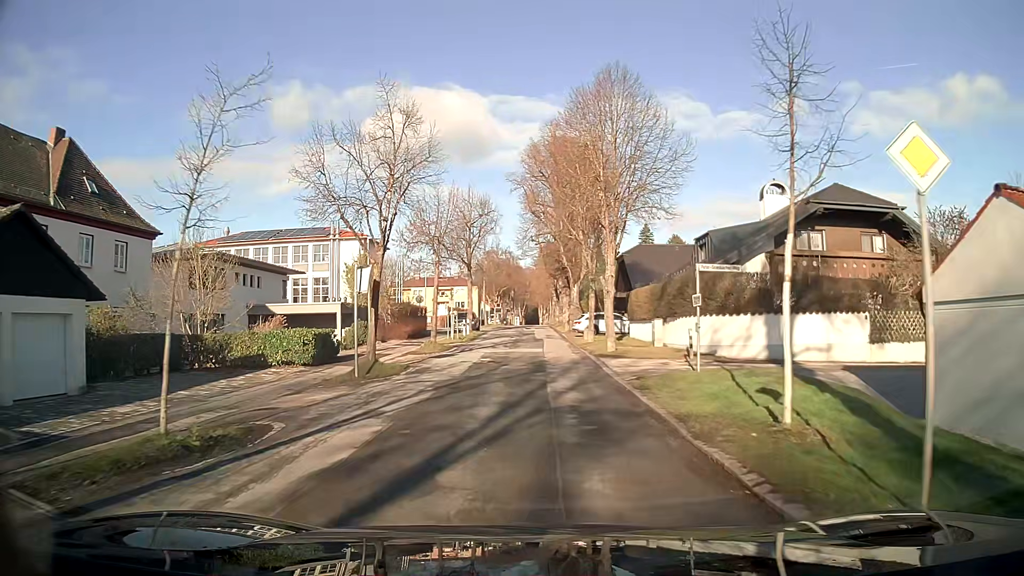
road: secondary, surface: asphalt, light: Day
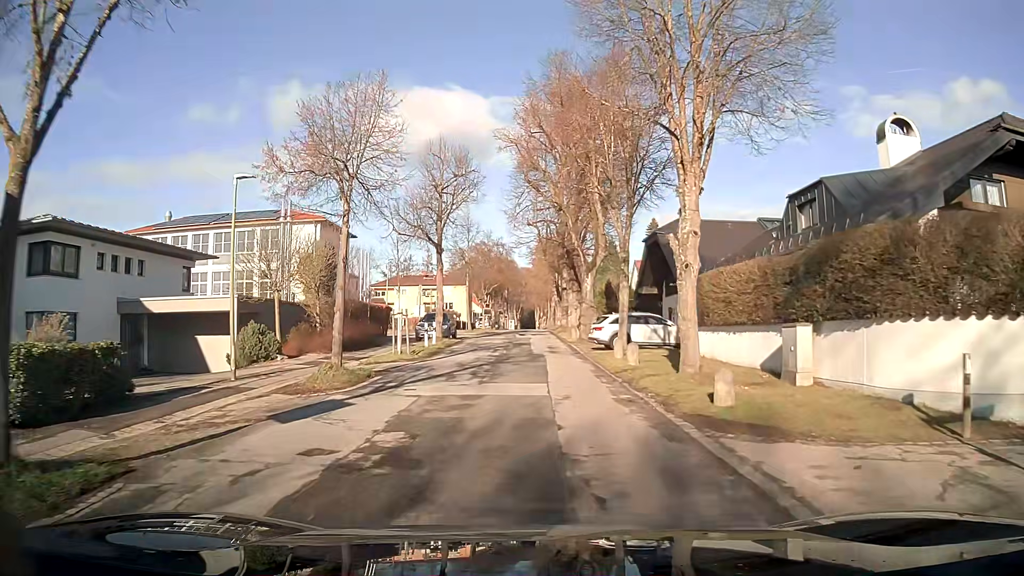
(0.0, +14.2) m; 0°
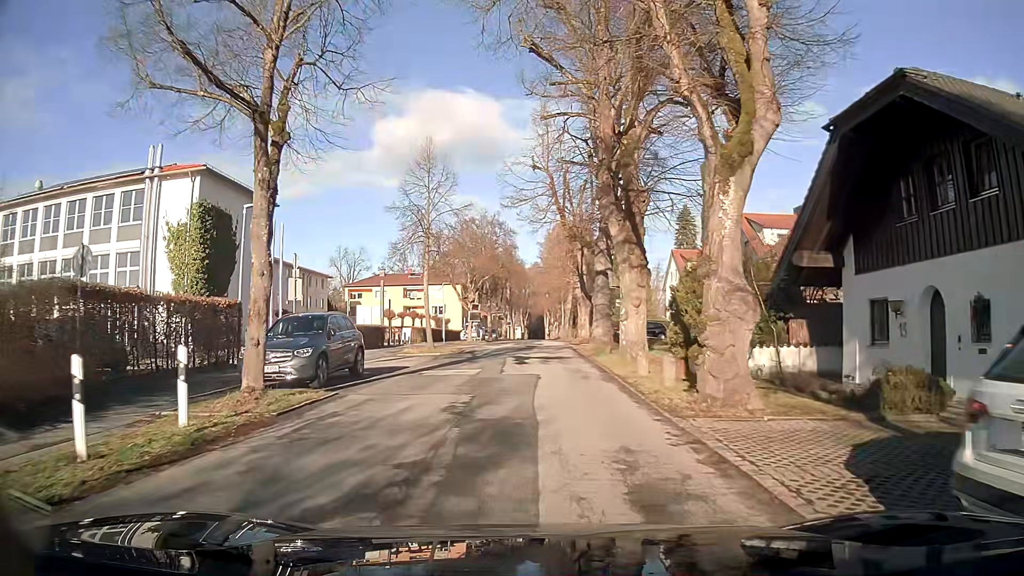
(+0.1, +23.7) m; 0°
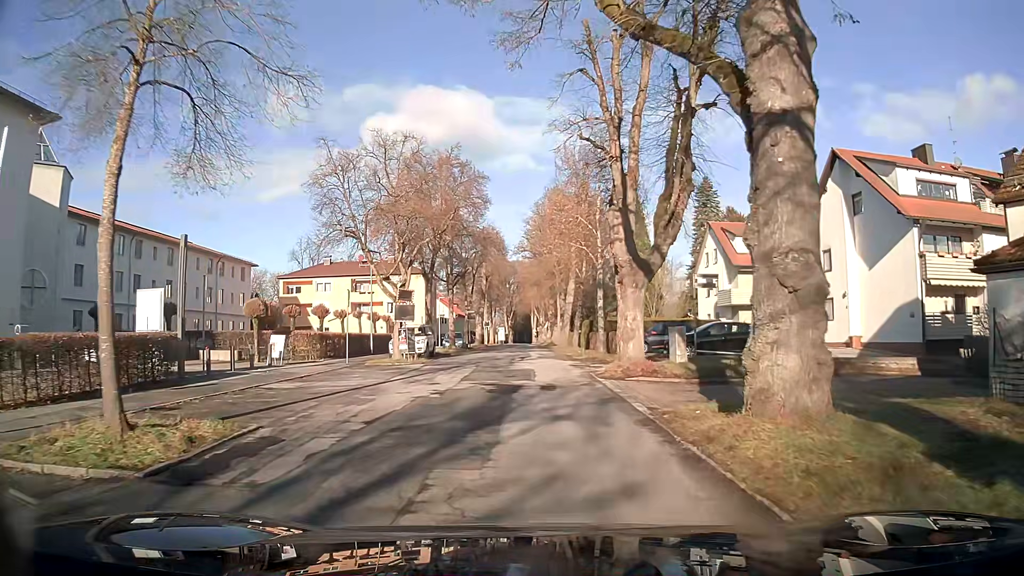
(-0.1, +23.5) m; 0°
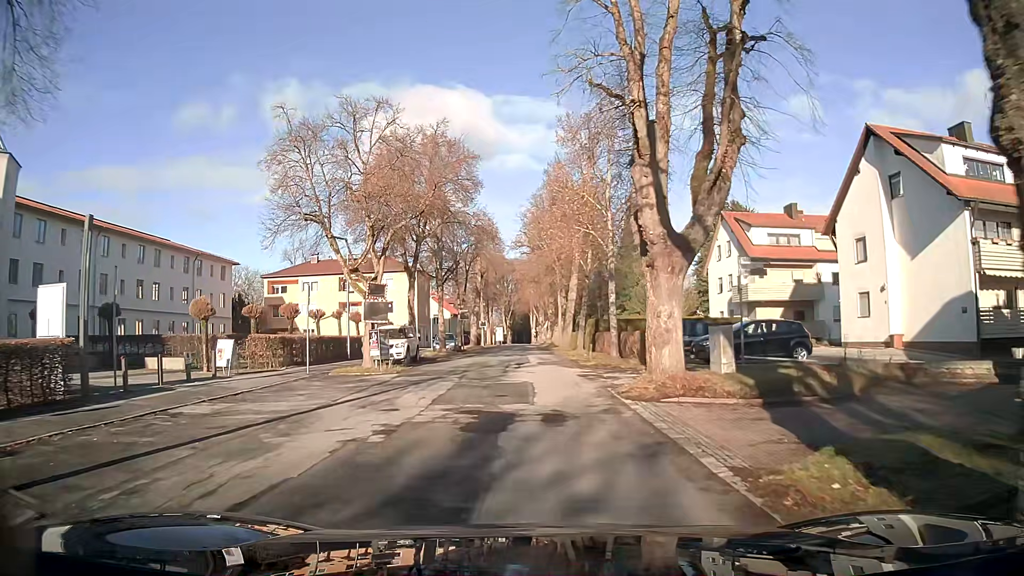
(0.0, +4.7) m; -1°
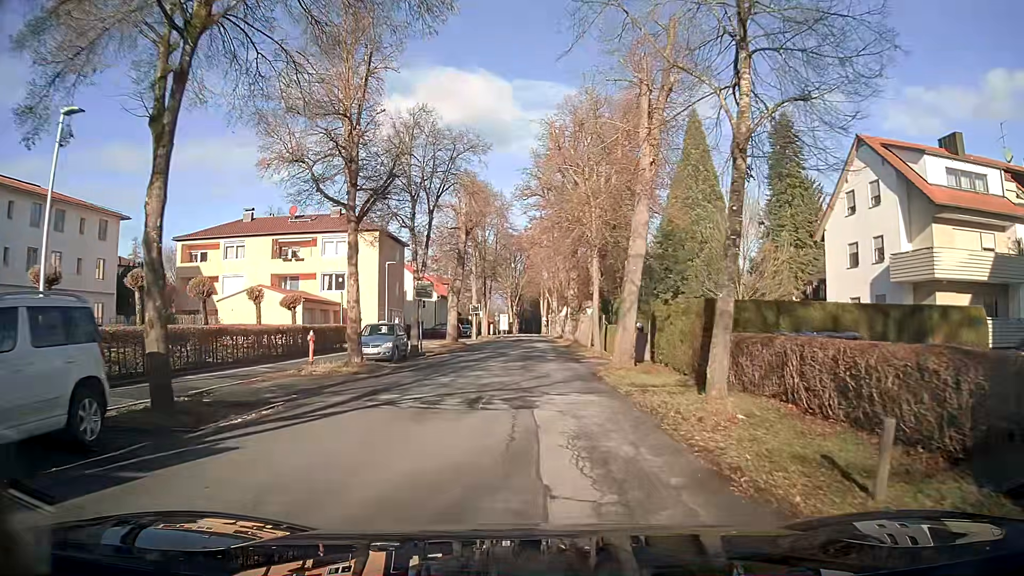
(+0.5, +23.4) m; +2°
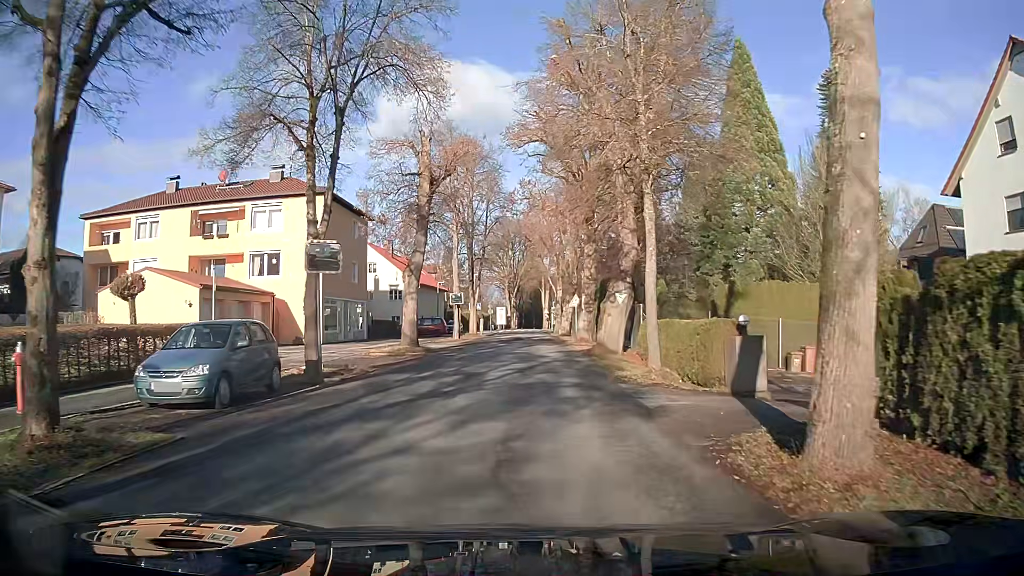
(-0.1, +14.0) m; -1°
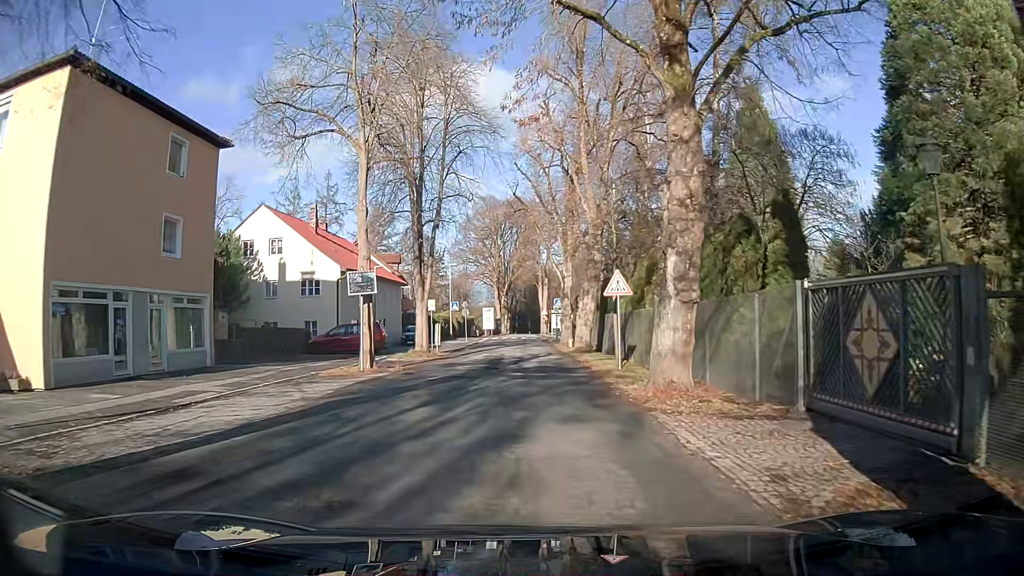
(+0.1, +23.7) m; 0°
(0, +10) (0, +20) (0, +30) (0, +40) (0, +50) (0, +60) (0, +70) (-1, +80) (-1, +90) (0, +100) m
